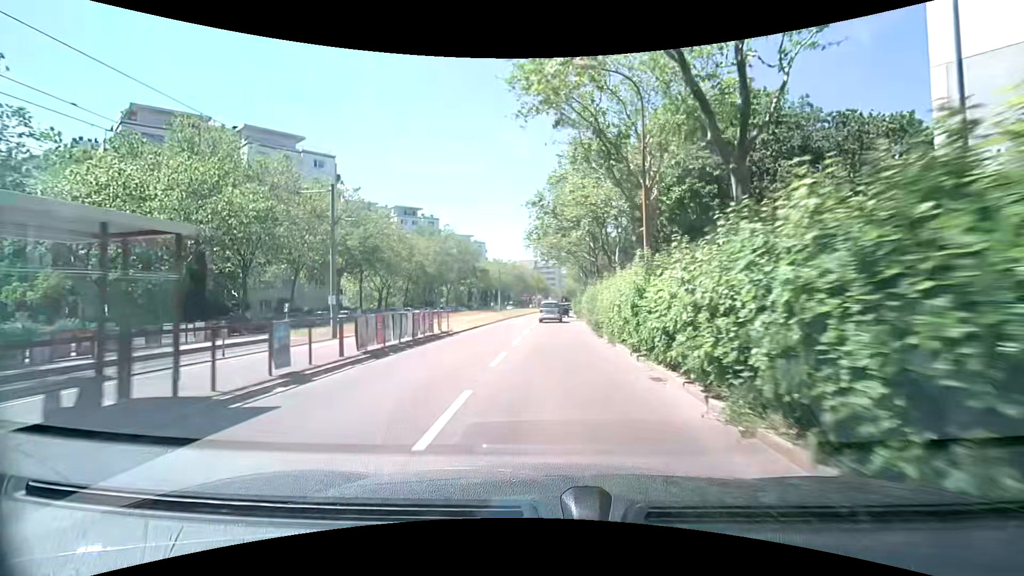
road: tertiary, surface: asphalt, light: Day
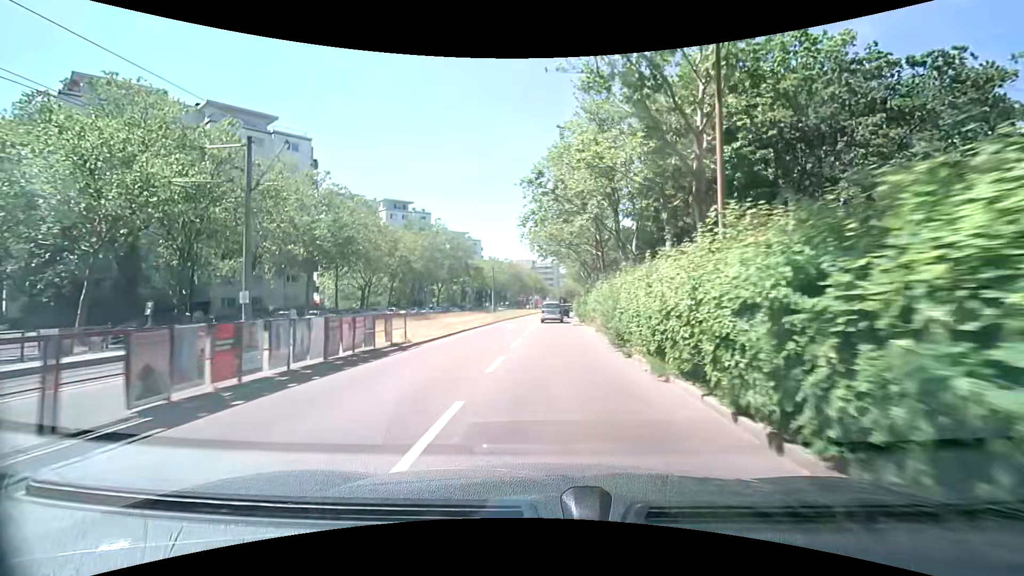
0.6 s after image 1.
(0.0, +7.0) m; +1°
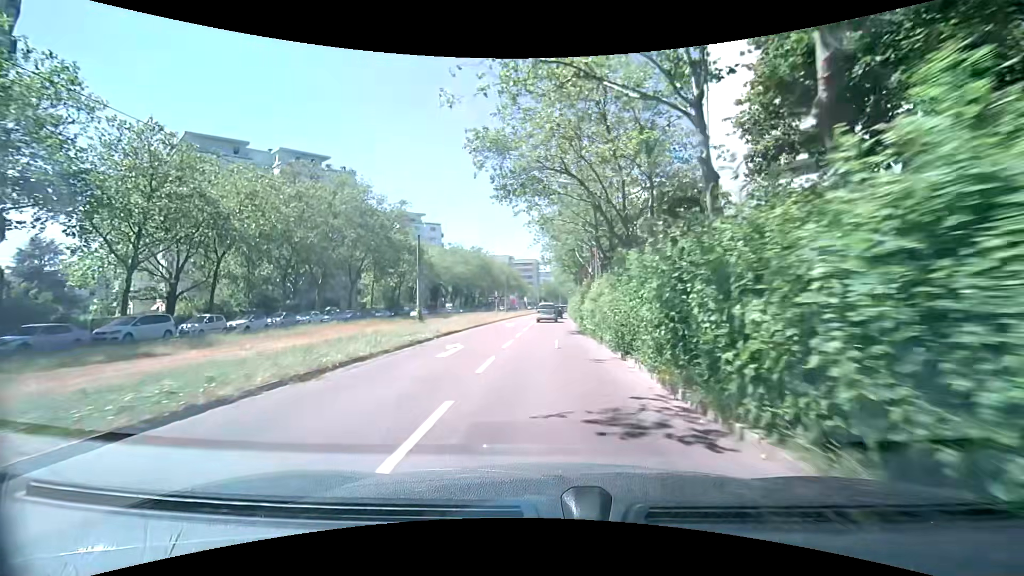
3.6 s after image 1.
(+0.4, +35.8) m; +2°
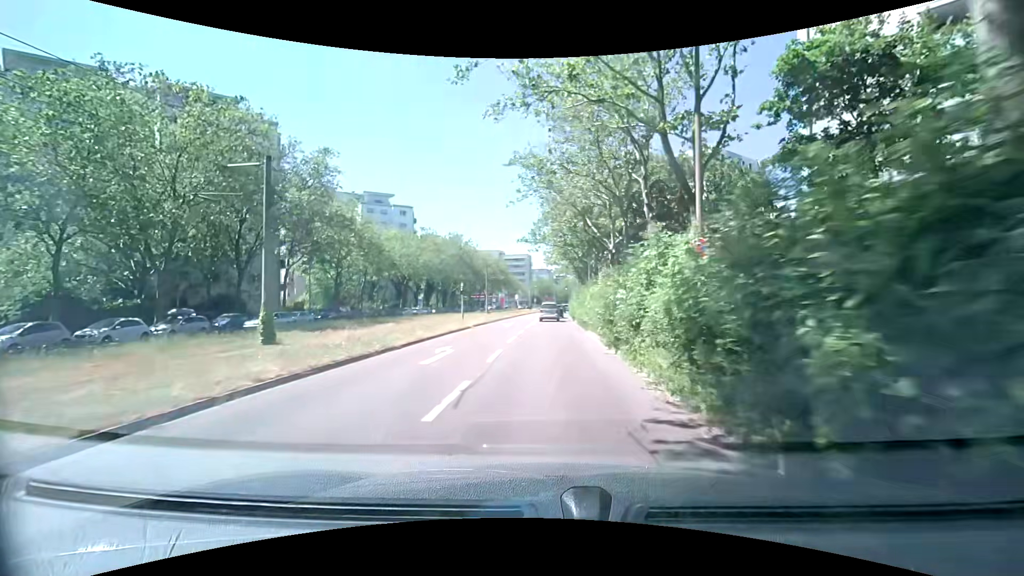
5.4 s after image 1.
(+0.2, +22.0) m; +1°
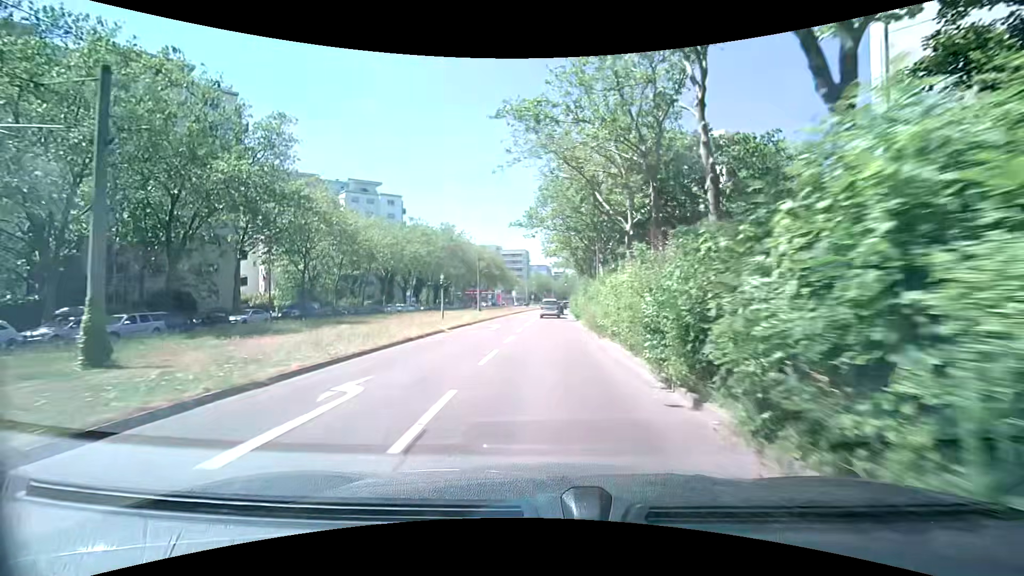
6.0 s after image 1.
(0.0, +7.4) m; +1°
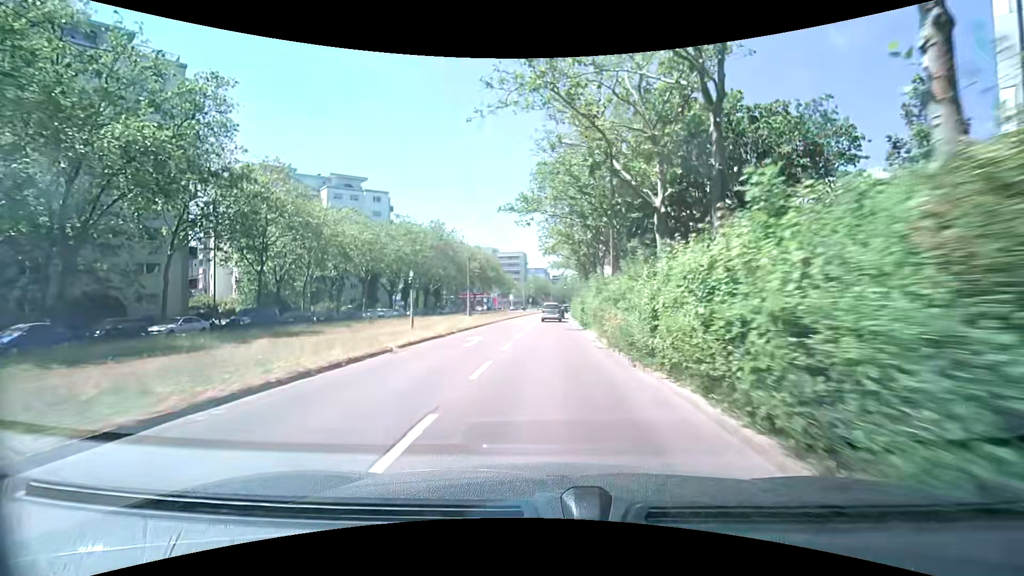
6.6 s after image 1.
(0.0, +7.4) m; +1°
(0, +10) (0, +20) (0, +30) (0, +40) (0, +50) (0, +60) (+1, +70) (+1, +80) (+2, +90) (+2, +100) m
